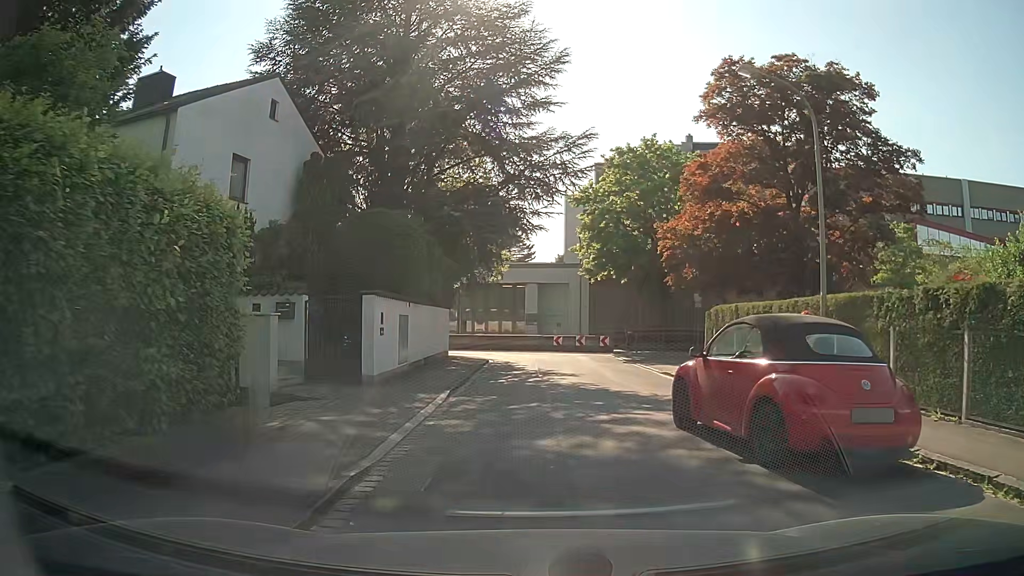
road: residential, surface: asphalt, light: Day
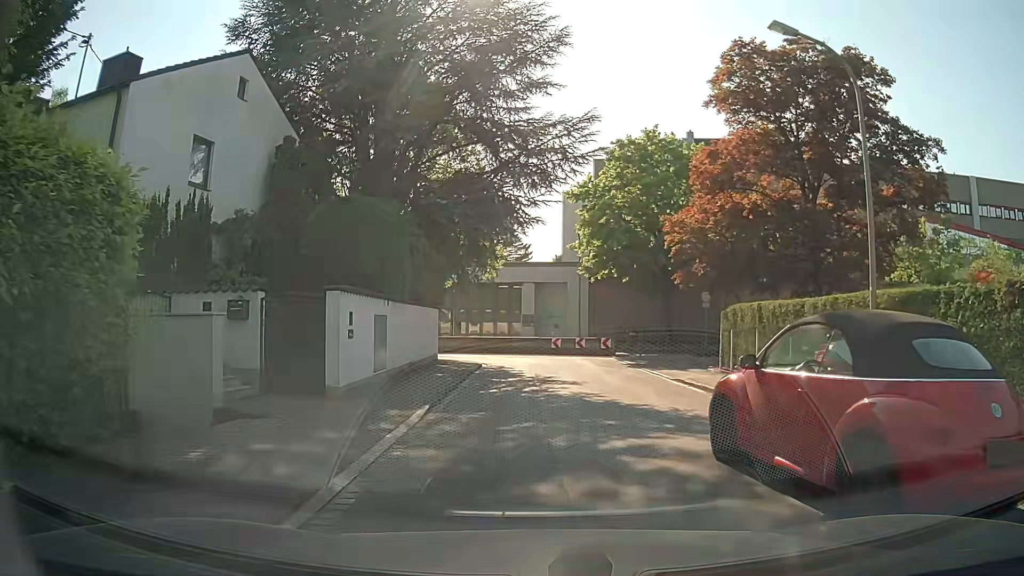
(0.0, +2.2) m; 0°
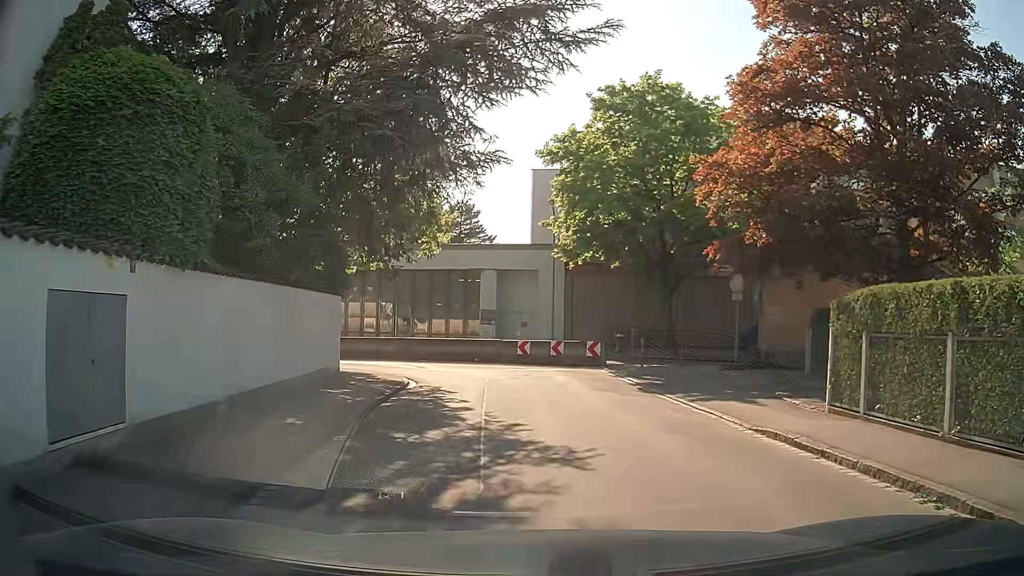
(0.0, +9.2) m; +1°
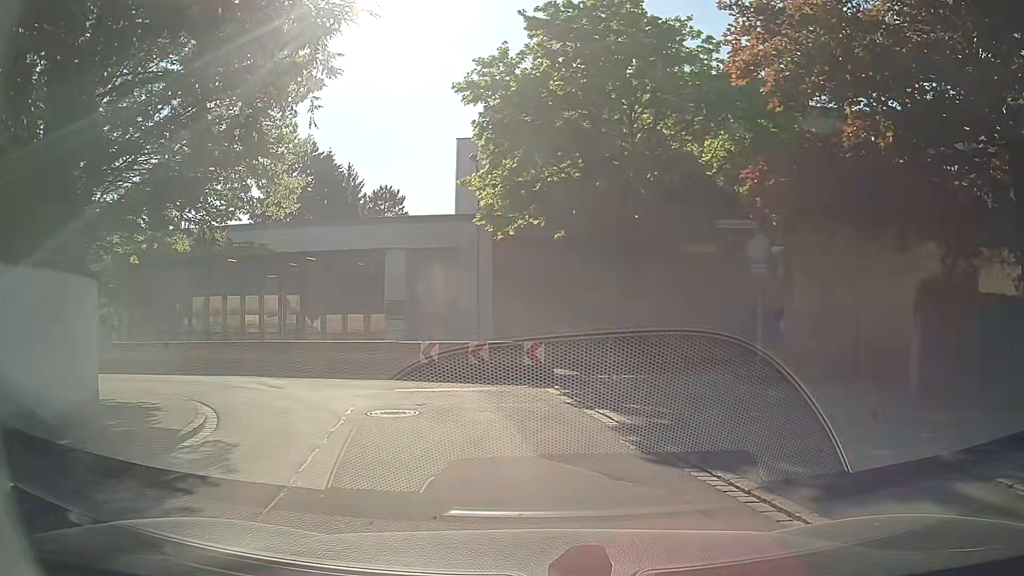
(+0.6, +8.1) m; +7°
